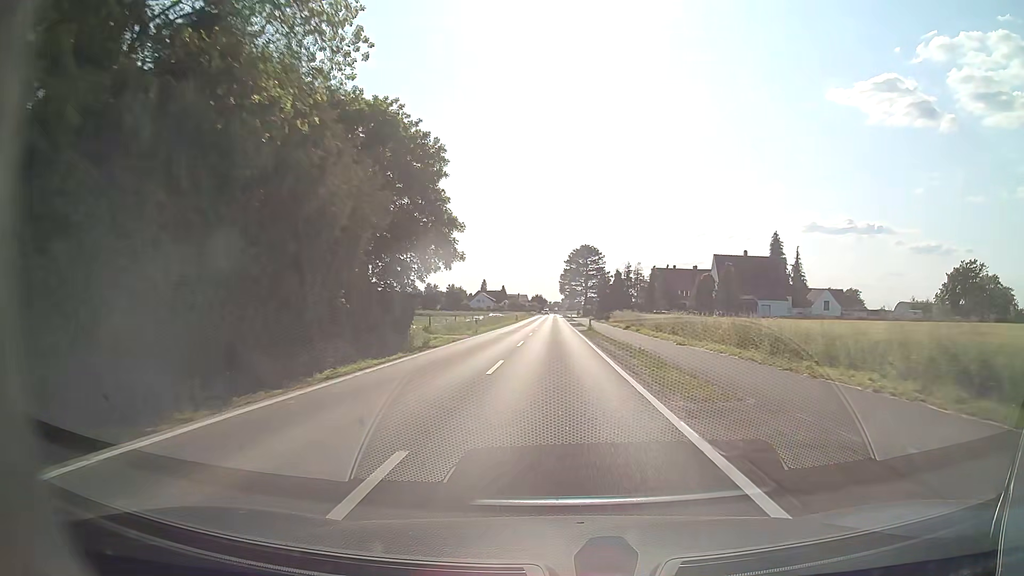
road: tertiary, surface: asphalt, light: Day
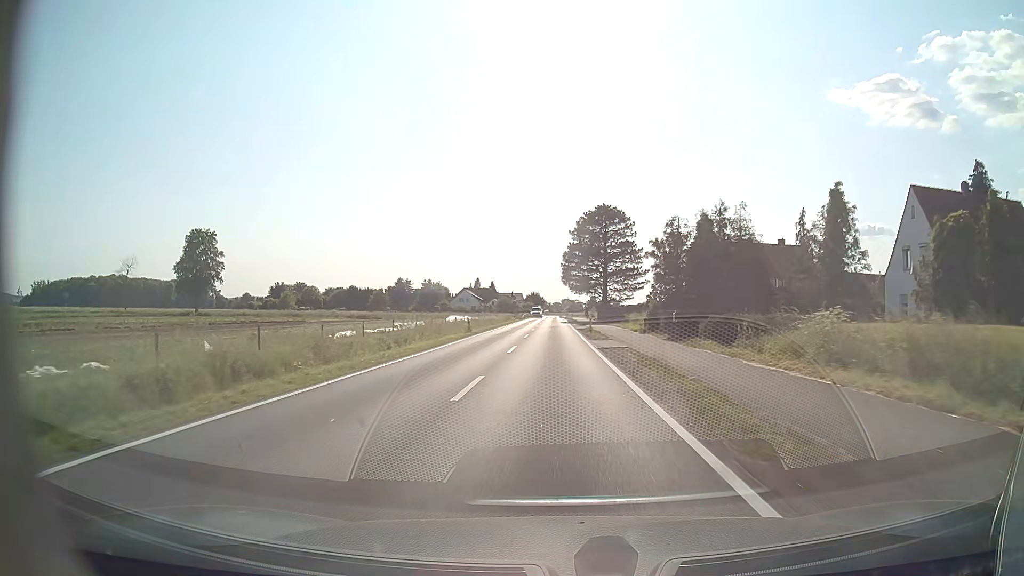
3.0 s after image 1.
(-0.3, +52.5) m; 0°
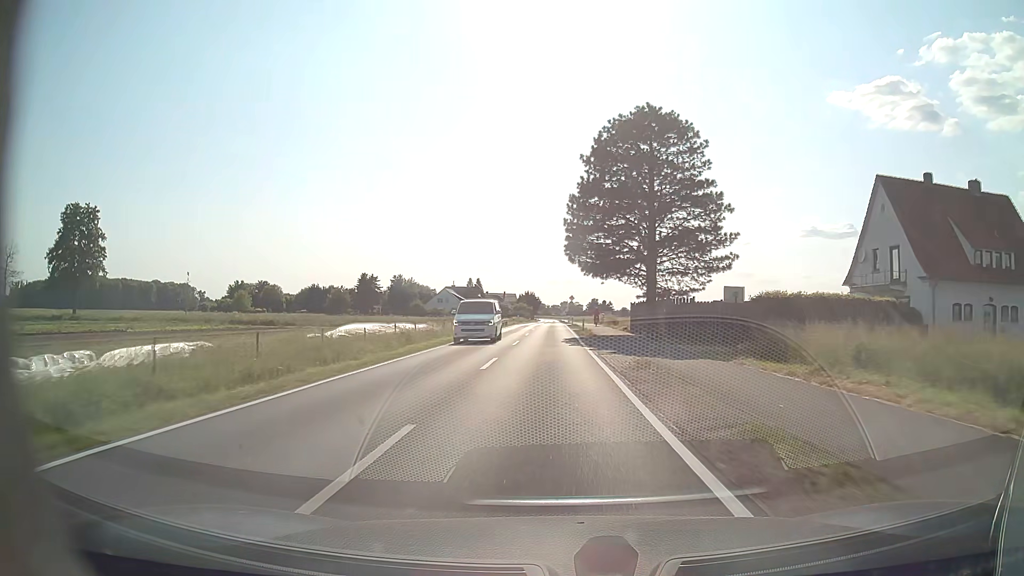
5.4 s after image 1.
(0.0, +42.2) m; 0°
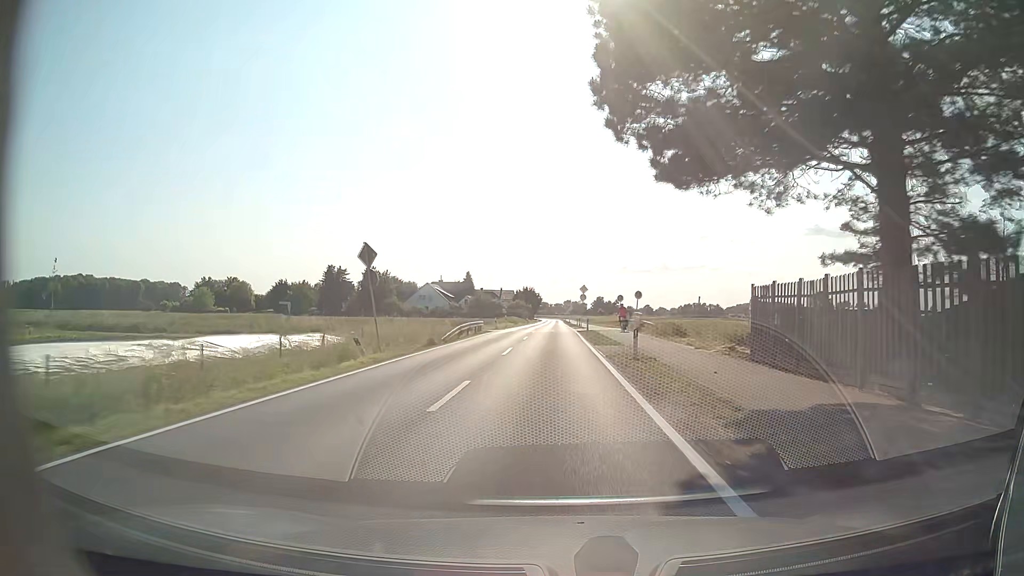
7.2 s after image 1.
(0.0, +31.1) m; 0°
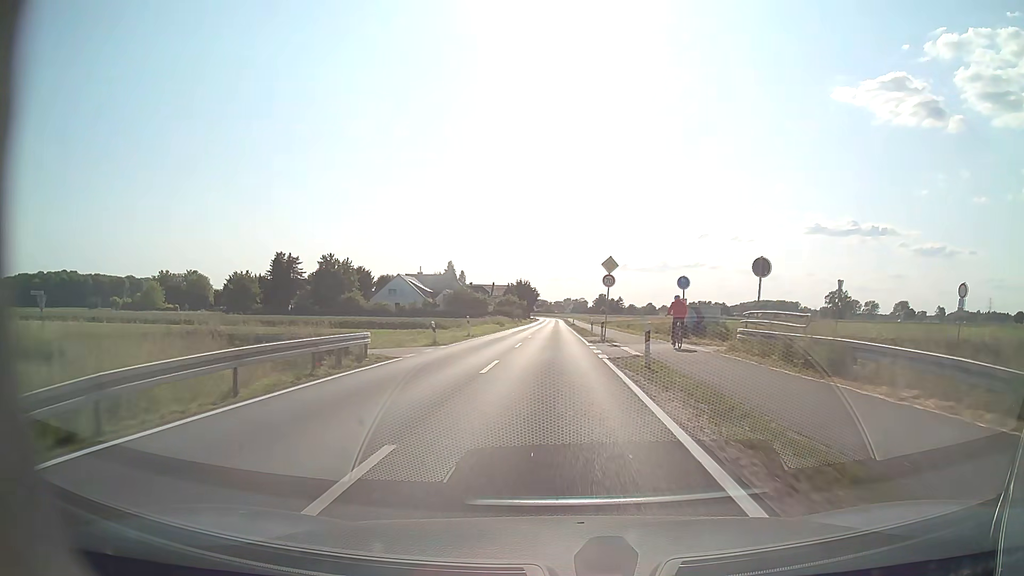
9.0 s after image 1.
(0.0, +30.5) m; 0°
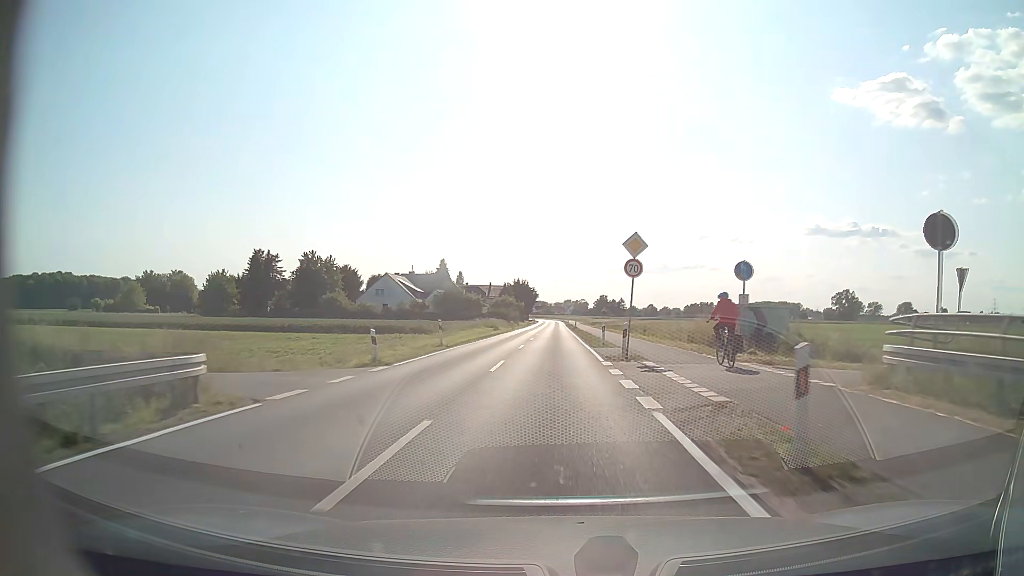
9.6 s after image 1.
(0.0, +10.1) m; 0°
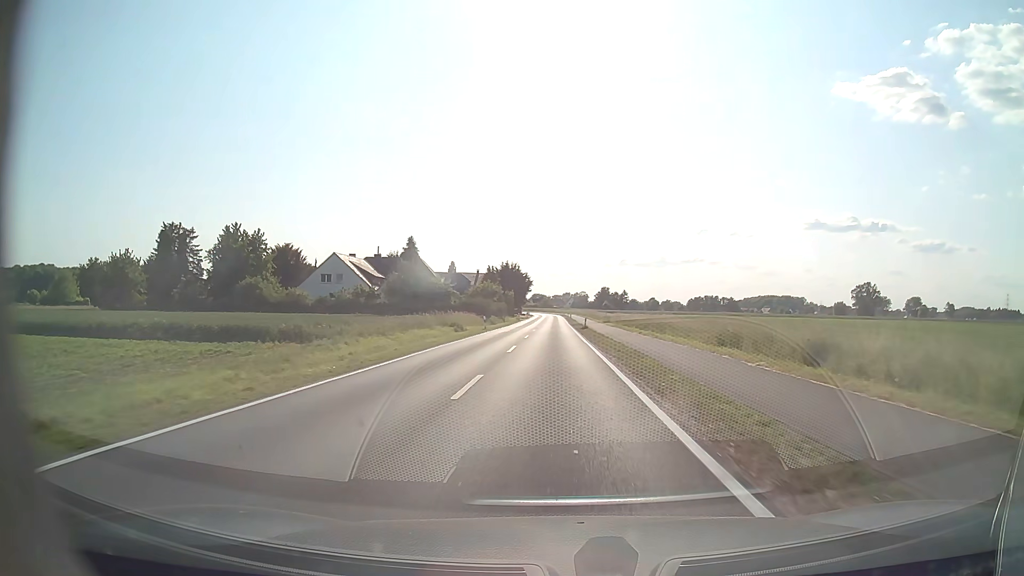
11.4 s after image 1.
(0.0, +30.3) m; 0°
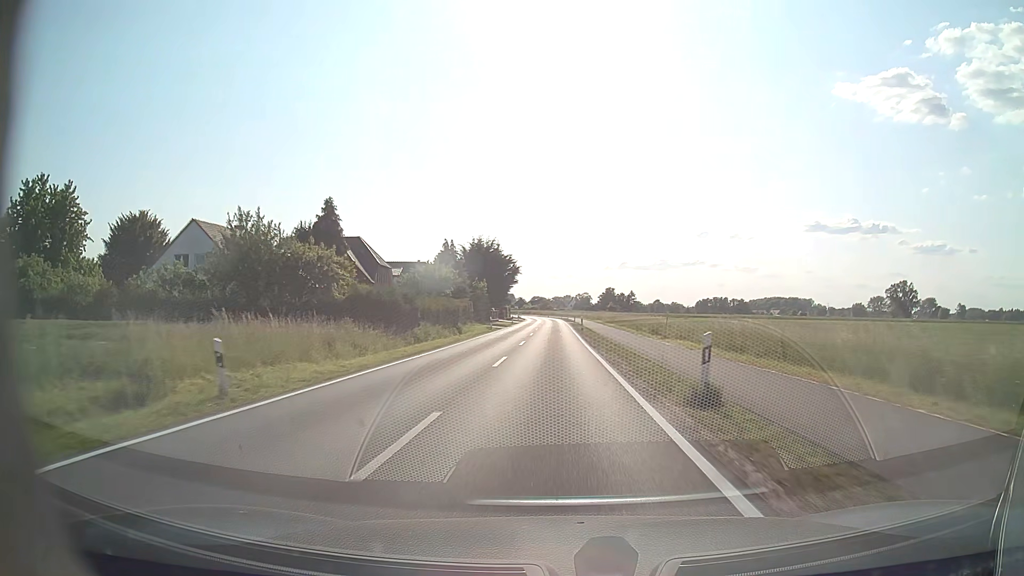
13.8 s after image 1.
(+0.1, +41.3) m; 0°
(0, +10) (0, +20) (0, +30) (0, +40) (0, +50) (0, +60) (0, +70) (0, +80) (0, +90) (0, +100) m
